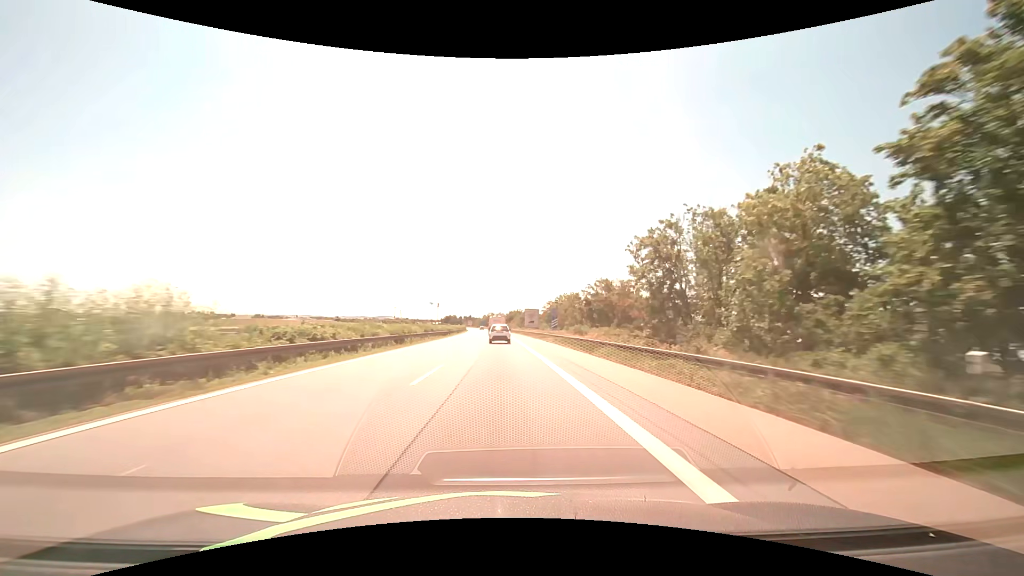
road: motorway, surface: asphalt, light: Day
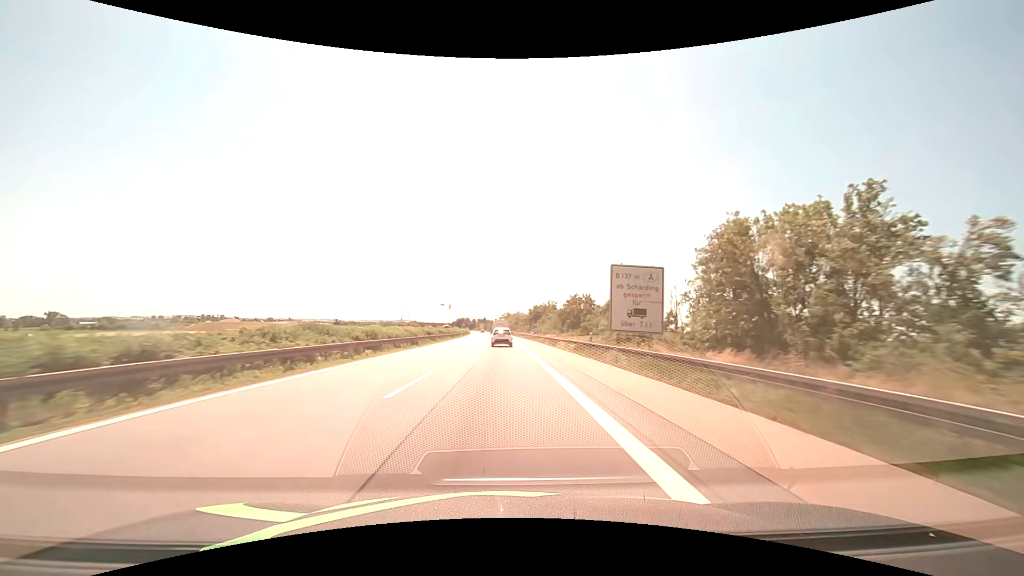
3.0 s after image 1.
(-1.0, +73.6) m; -2°
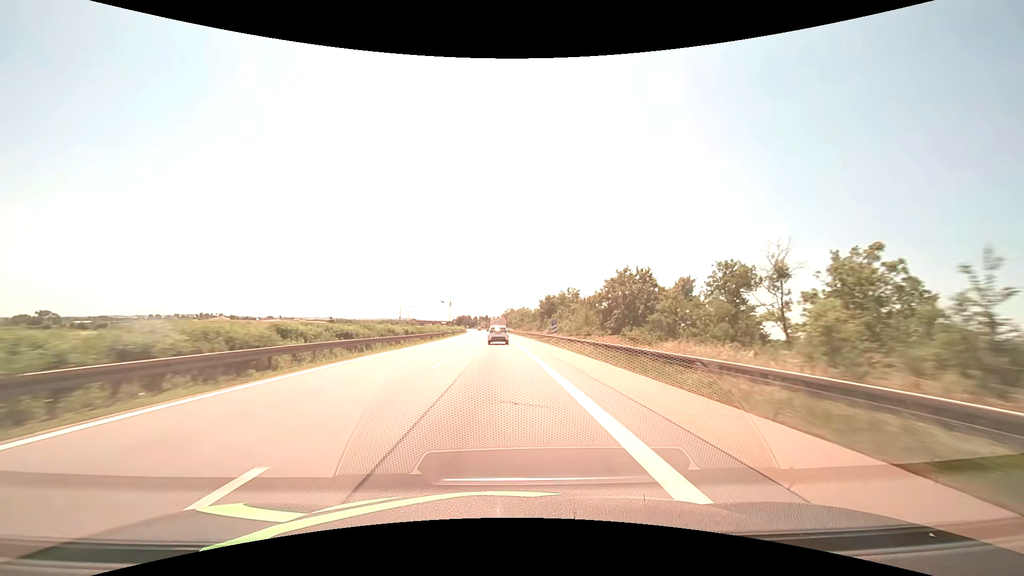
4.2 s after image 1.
(-0.1, +29.0) m; 0°
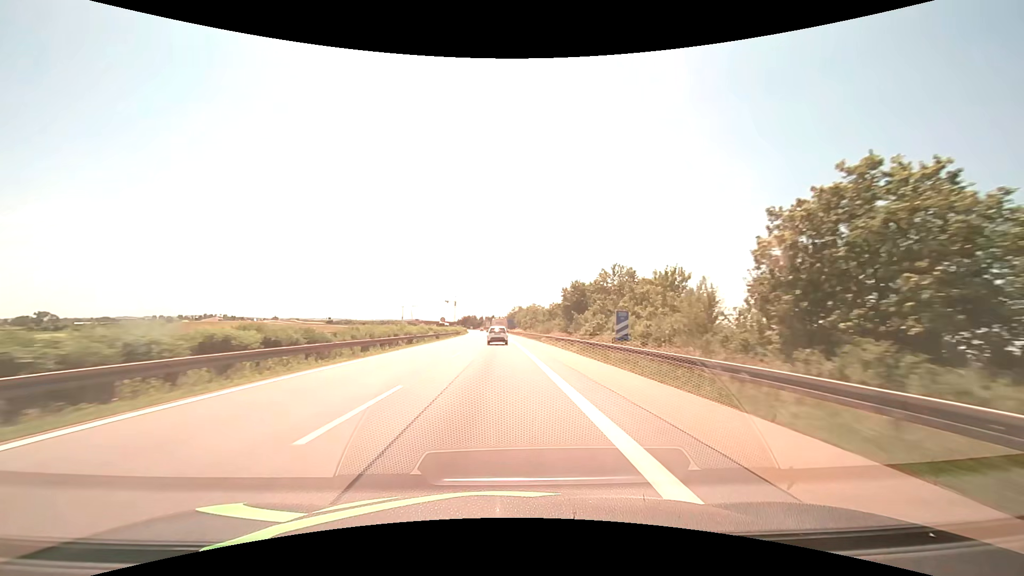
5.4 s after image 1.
(-0.2, +28.9) m; -1°
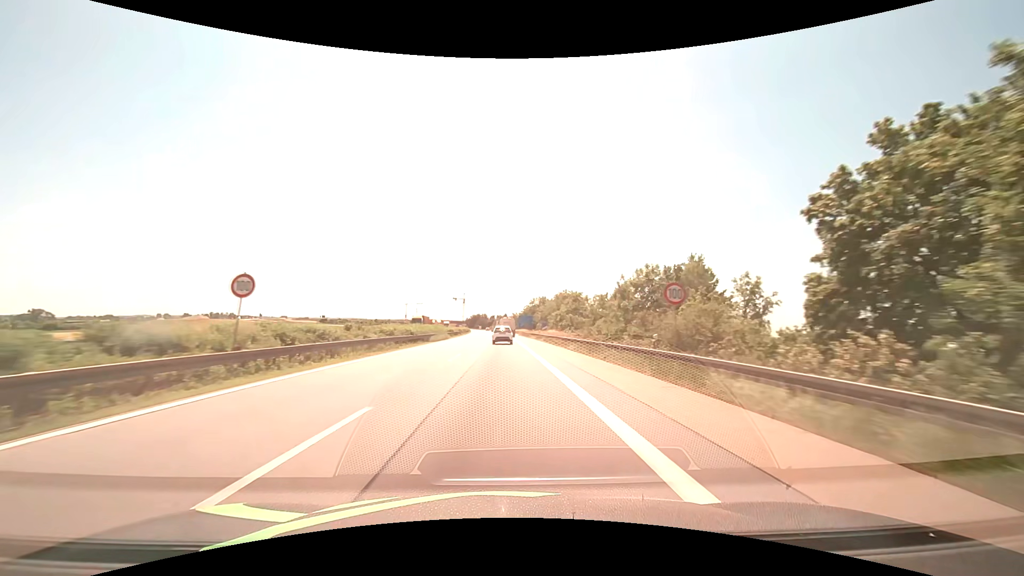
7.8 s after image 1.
(-0.9, +57.6) m; -2°
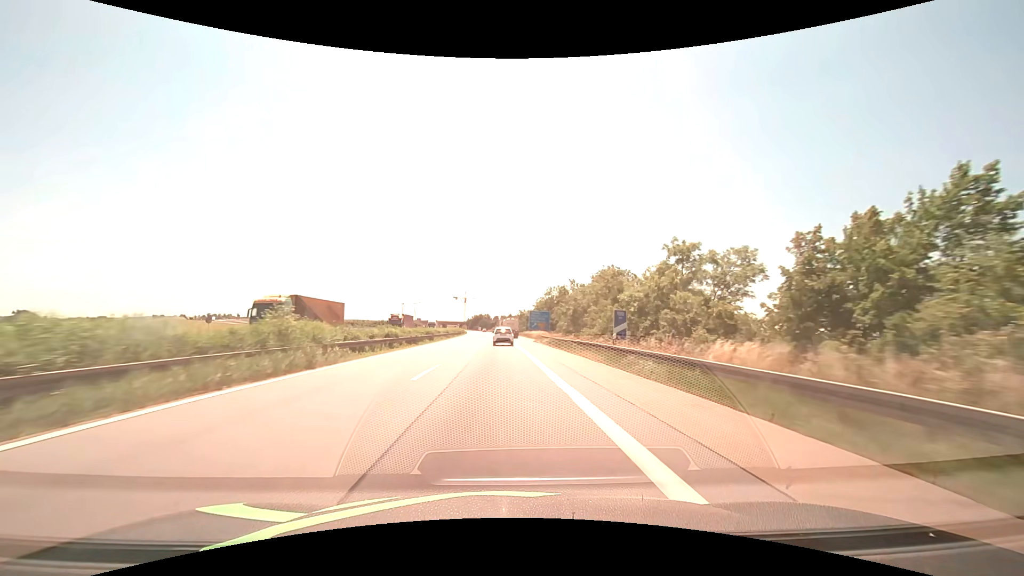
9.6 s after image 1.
(-0.1, +43.0) m; 0°
